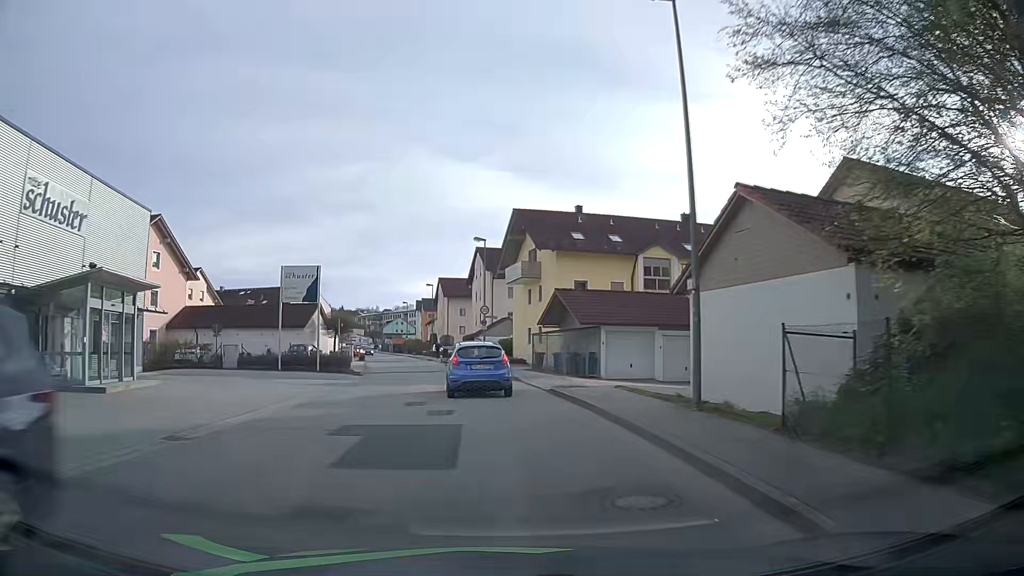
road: unclassified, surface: asphalt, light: Day
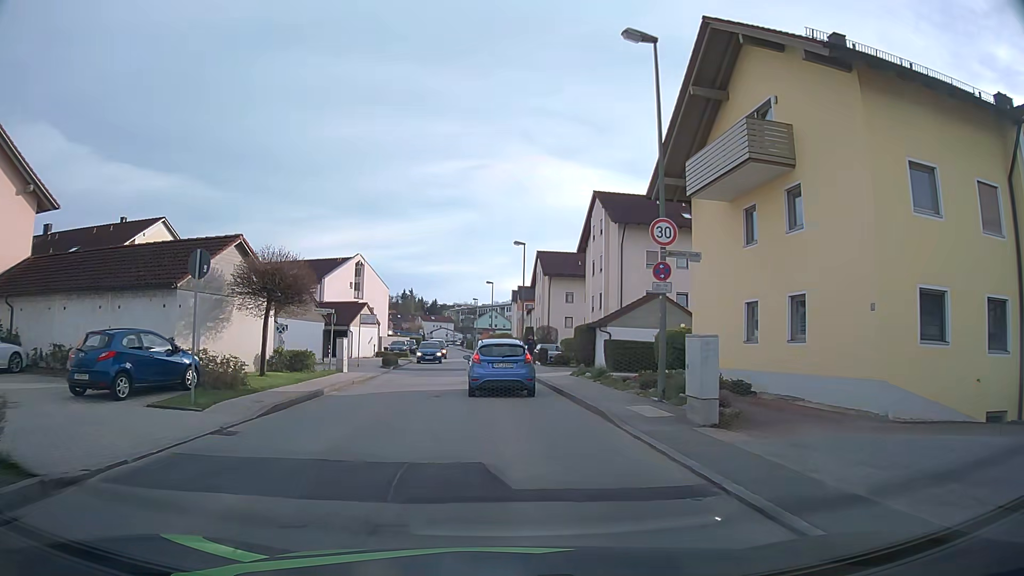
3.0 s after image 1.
(-2.0, +29.6) m; -8°
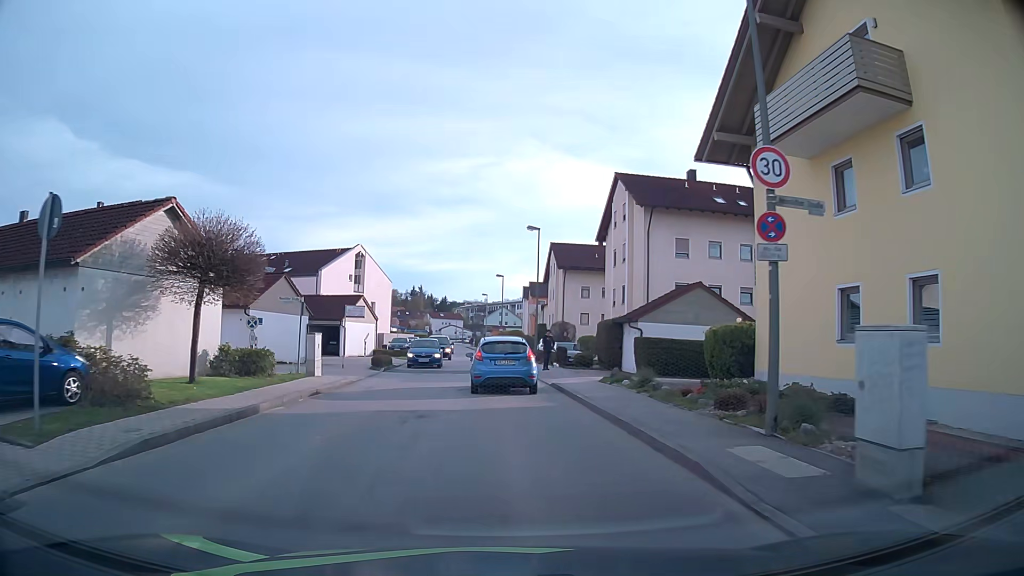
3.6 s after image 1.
(0.0, +5.4) m; -1°
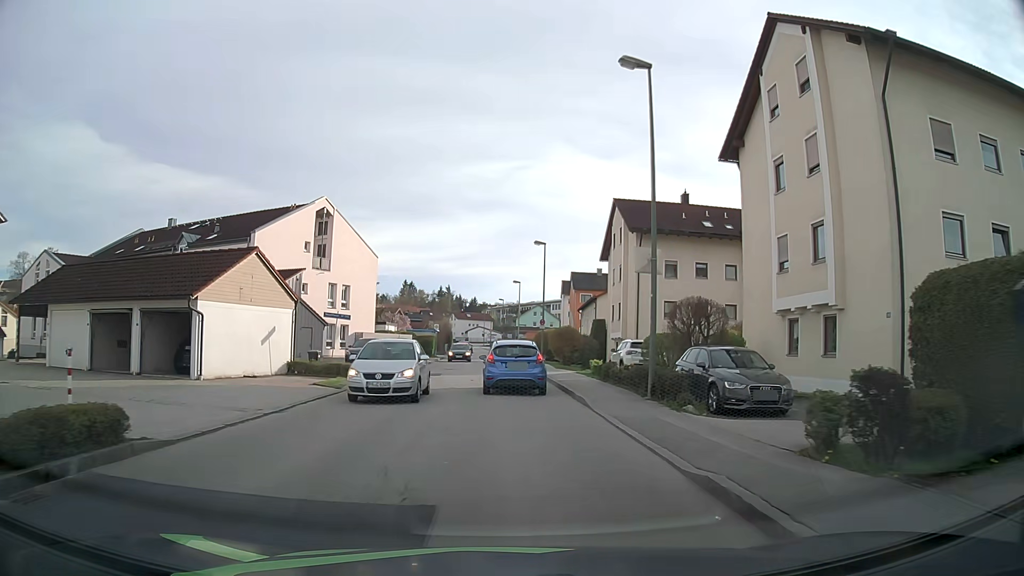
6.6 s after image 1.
(-0.5, +25.6) m; -2°
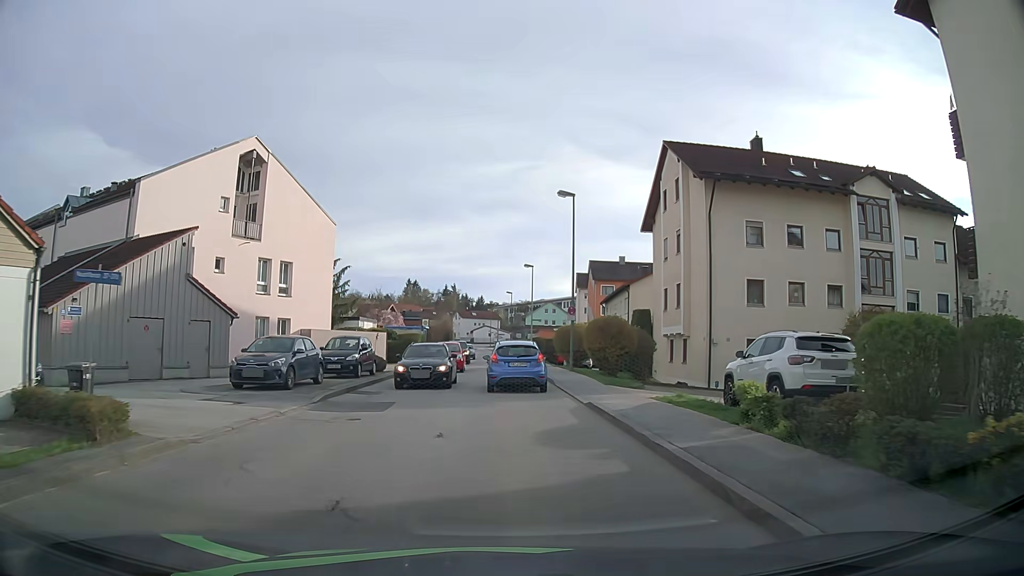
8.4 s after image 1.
(-0.1, +15.2) m; 0°
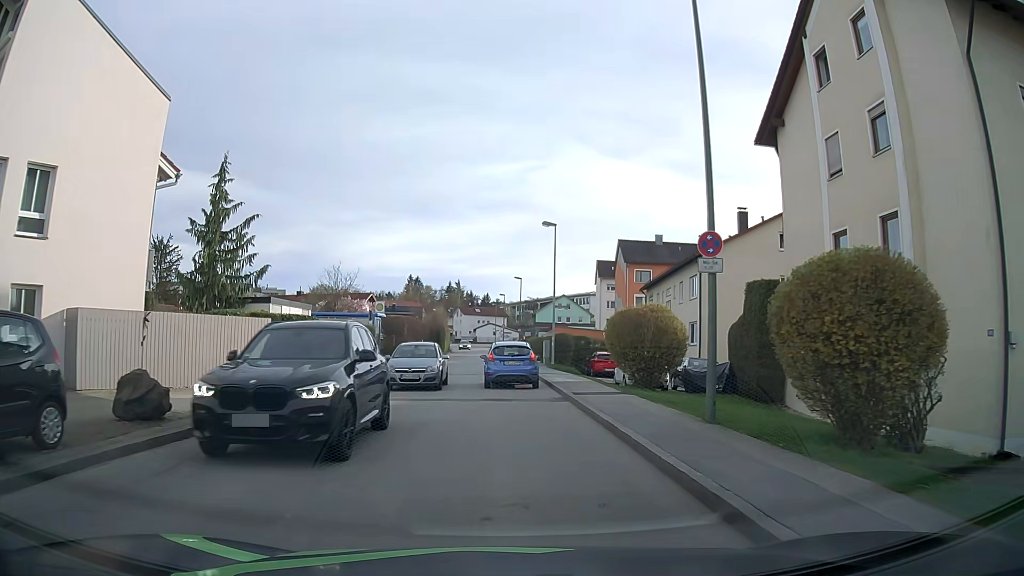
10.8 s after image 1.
(-0.1, +20.3) m; -1°
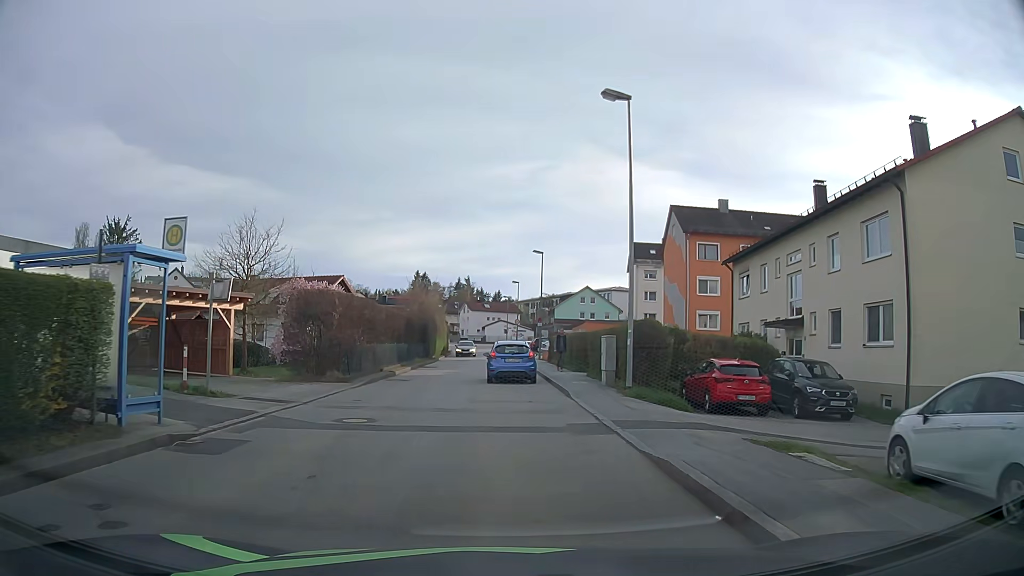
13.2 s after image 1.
(-0.2, +20.2) m; -1°
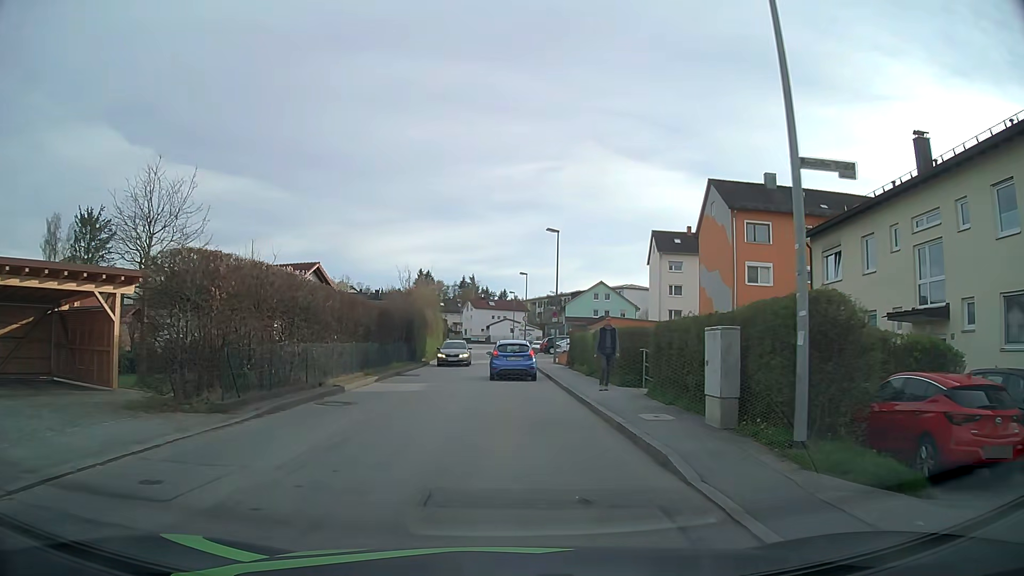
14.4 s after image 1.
(-0.1, +10.1) m; -1°
(0, +10) (0, +20) (0, +30) (0, +40) (0, +50) (-1, +60) (-1, +70) (-2, +80) (-2, +90) (-4, +100) m
